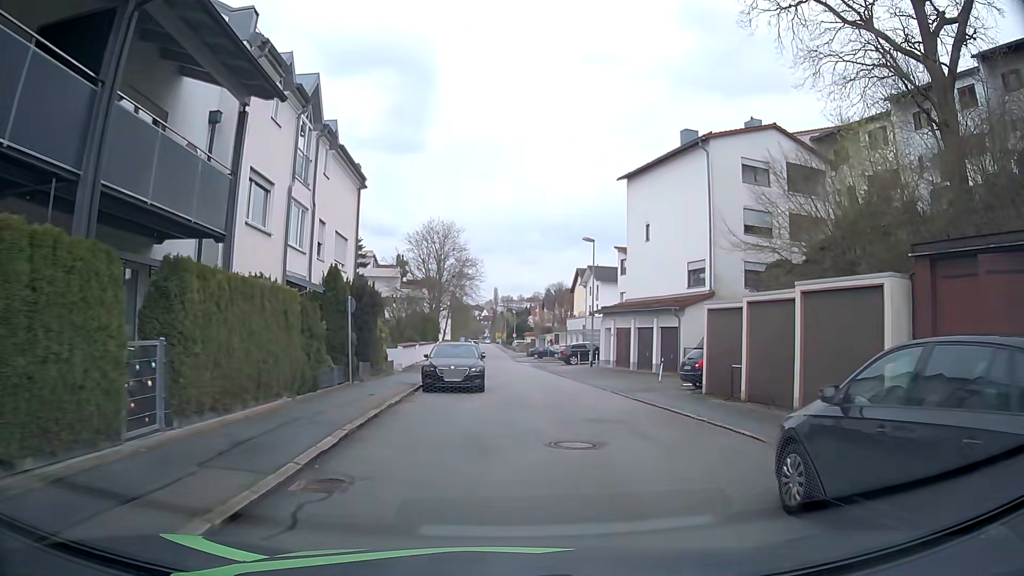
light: Day
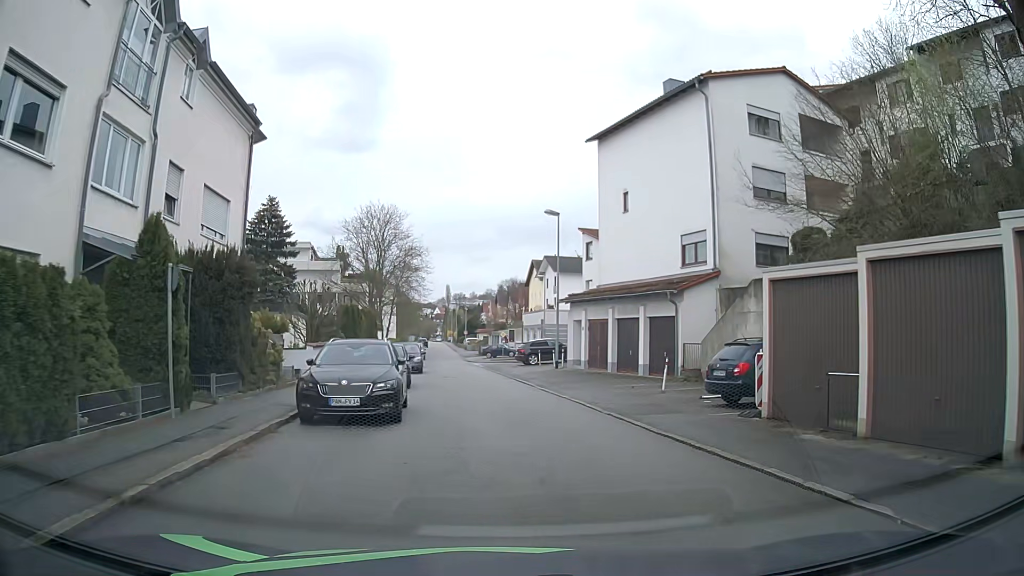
(+0.2, +8.0) m; +4°
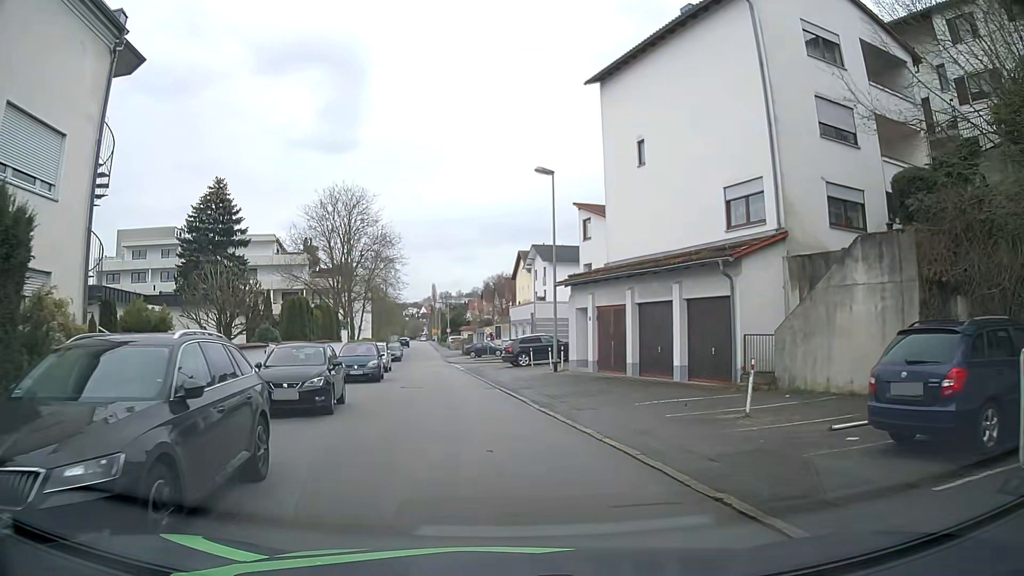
(+0.2, +8.1) m; +1°
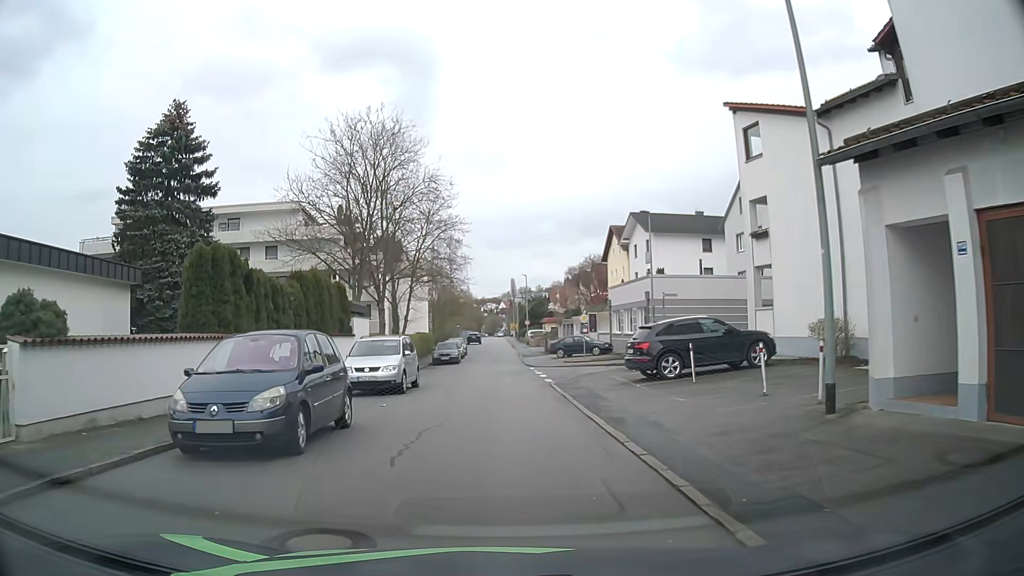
(-1.0, +18.2) m; -6°
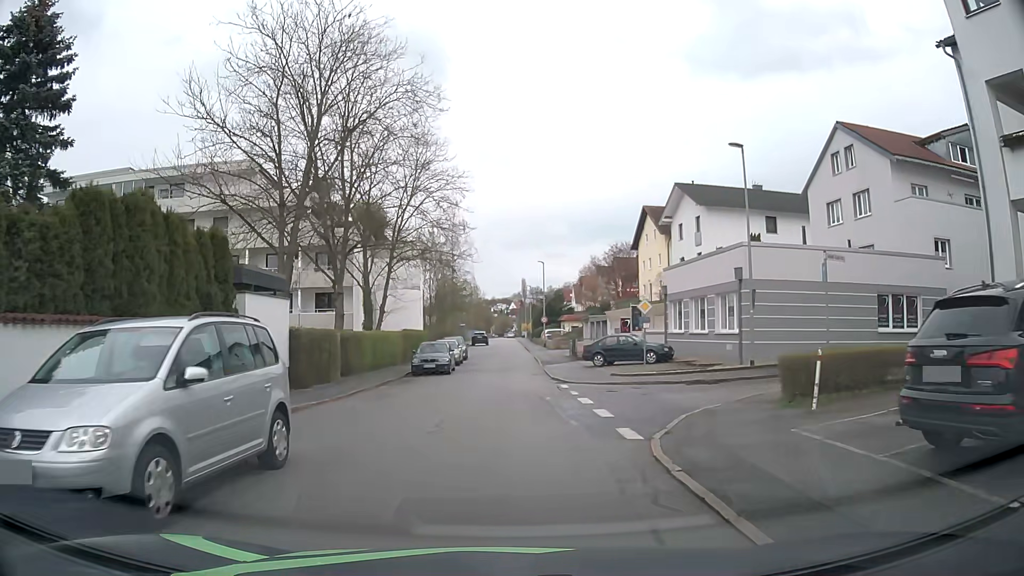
(-0.4, +14.1) m; -2°
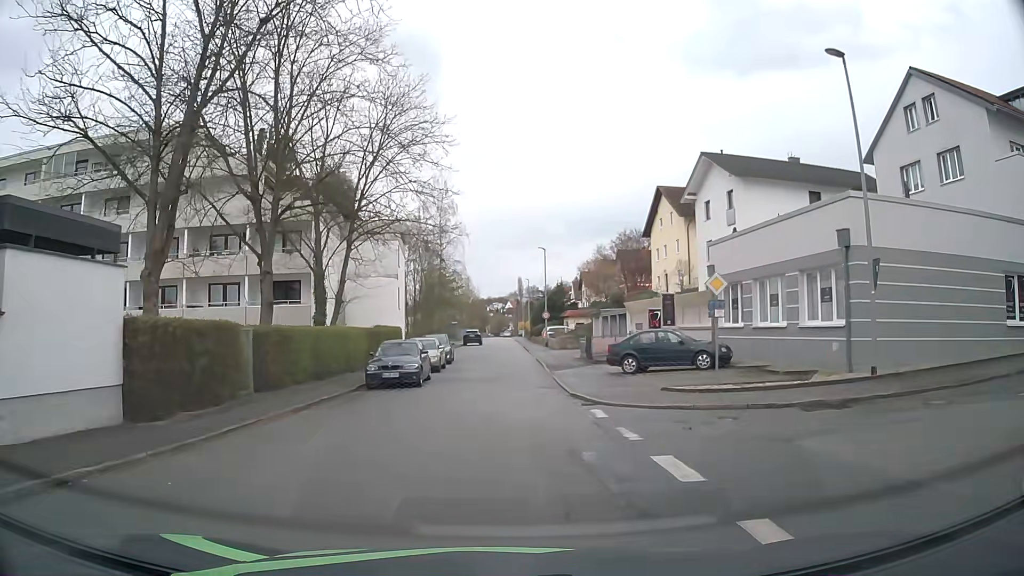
(+0.1, +8.9) m; +1°
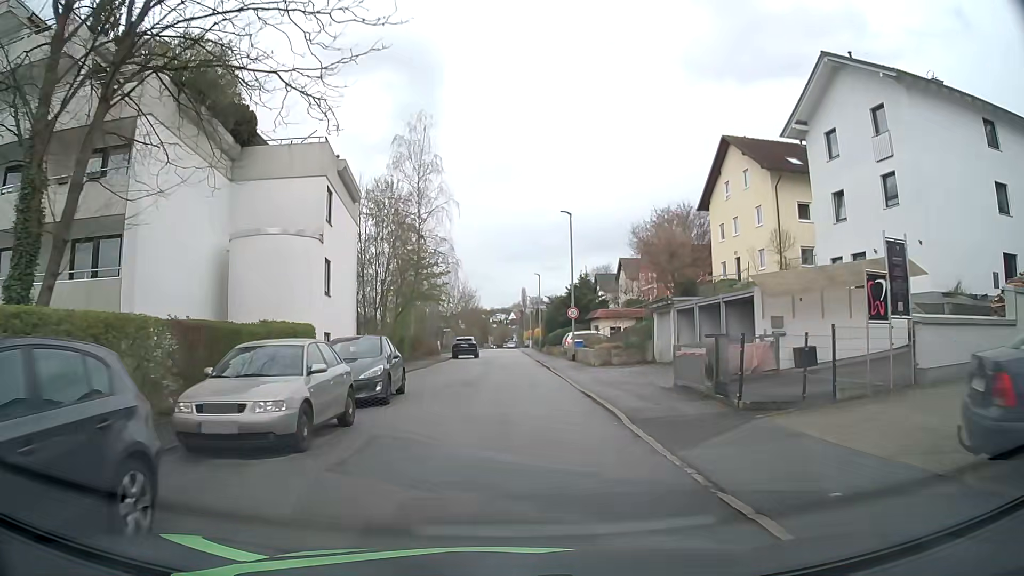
(-0.1, +19.4) m; 0°
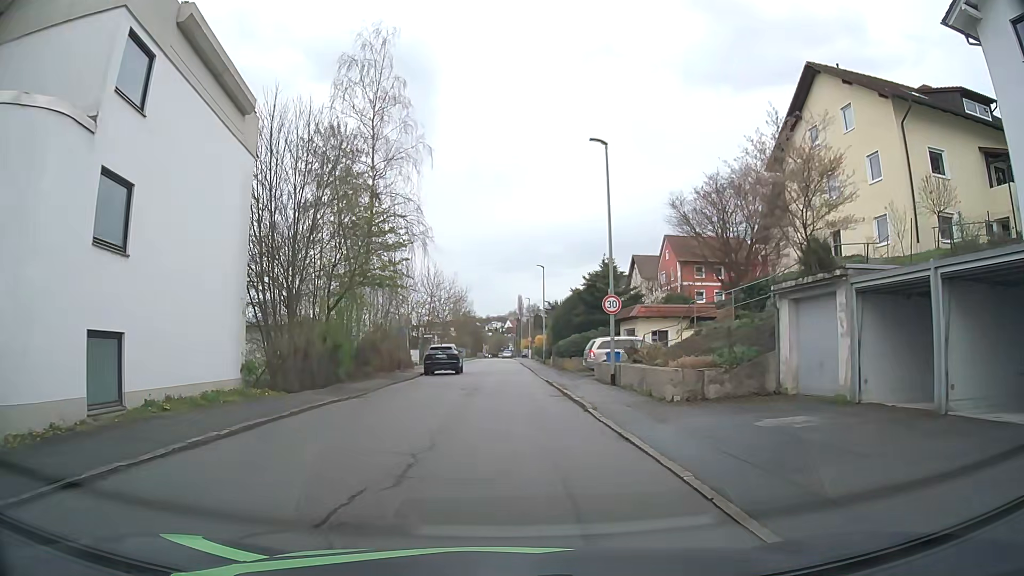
(-0.1, +14.9) m; 0°
(0, +10) (0, +20) (0, +30) (0, +40) (-1, +50) (-1, +60) (-1, +70) (-1, +80) (-1, +90) (-2, +100) m
